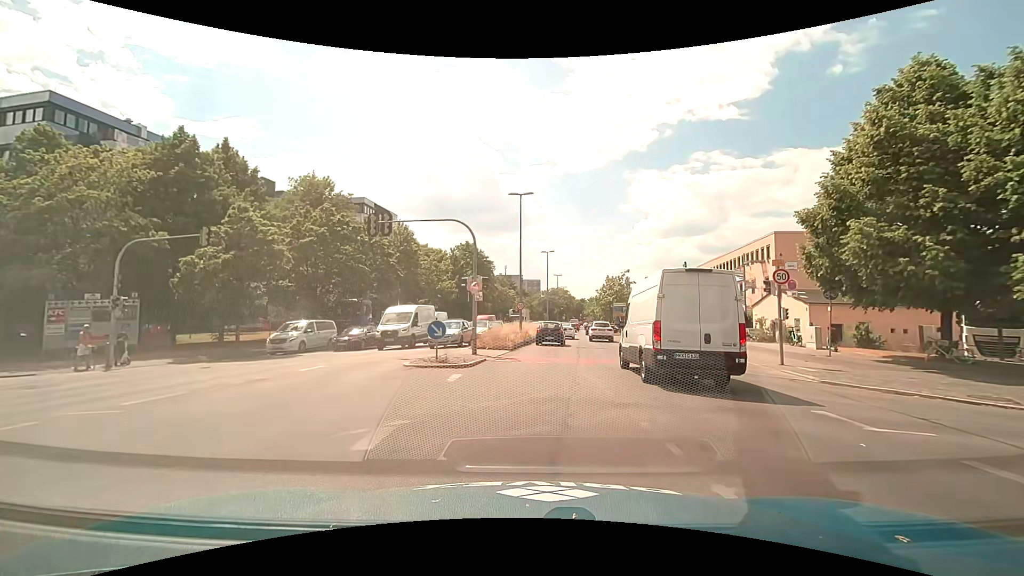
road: primary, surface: asphalt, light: Day
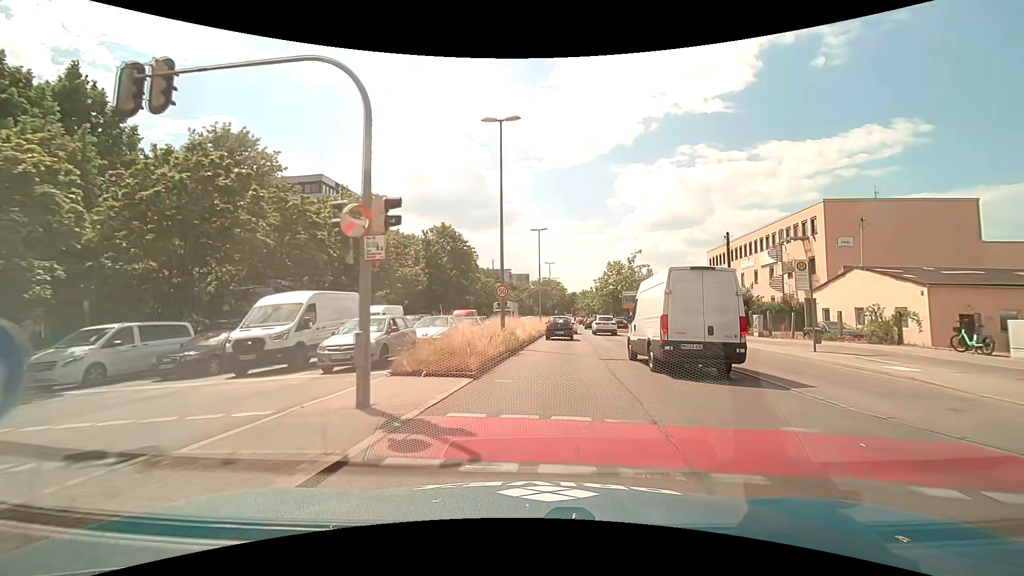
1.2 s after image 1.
(+0.1, +12.6) m; +1°
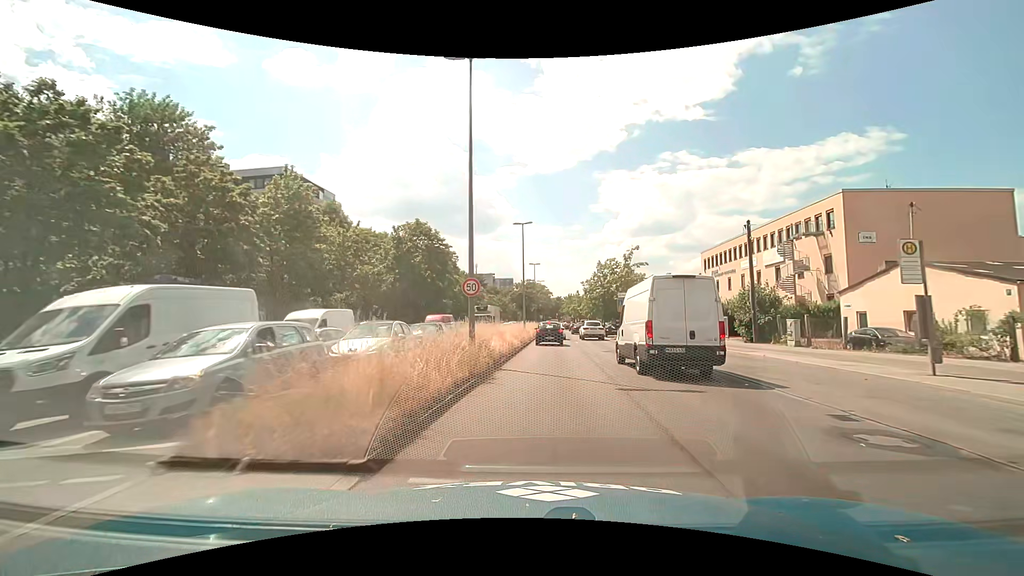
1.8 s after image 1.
(+0.1, +6.3) m; +2°
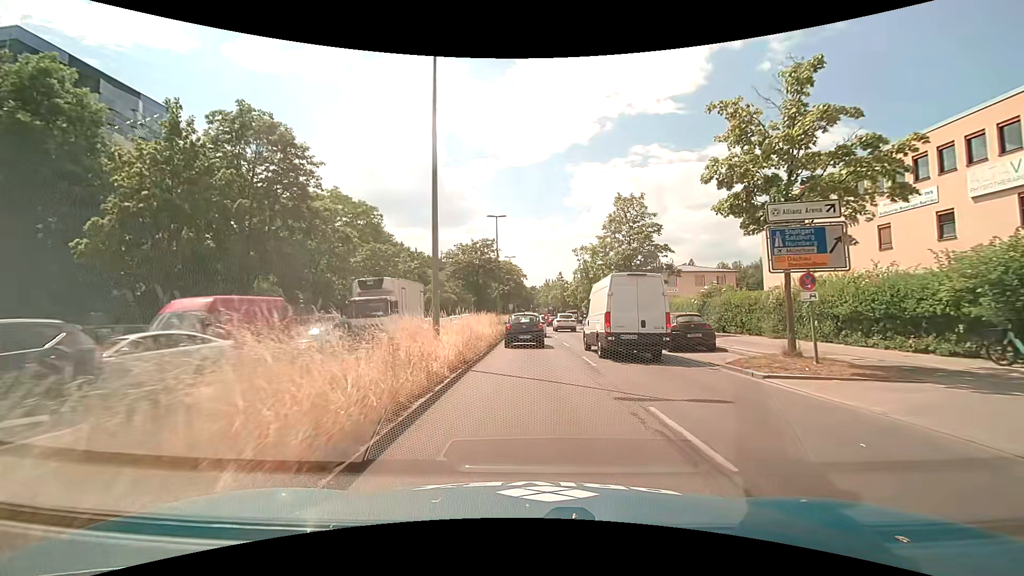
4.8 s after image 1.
(+1.3, +31.0) m; +3°
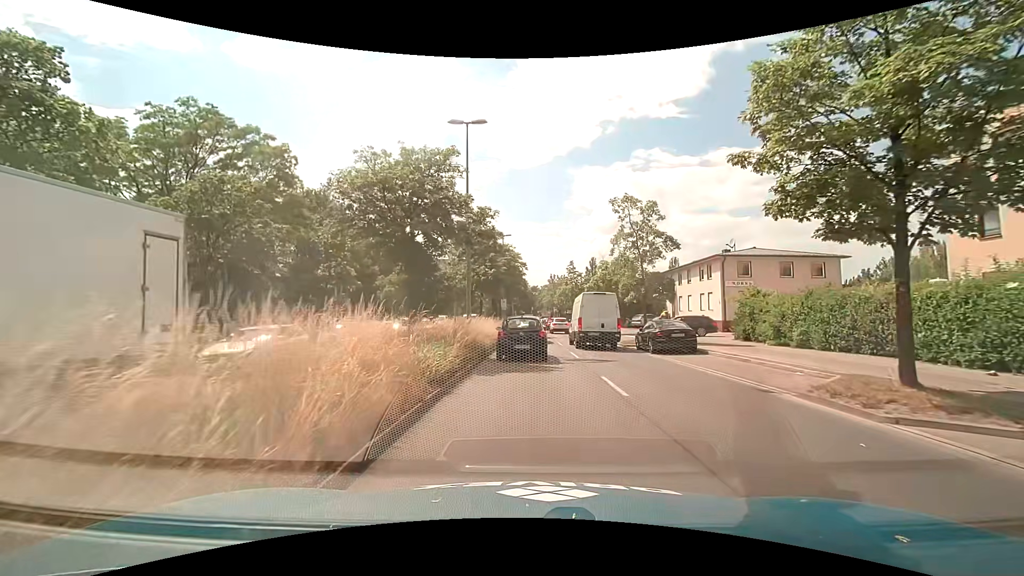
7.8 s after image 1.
(0.0, +22.3) m; 0°
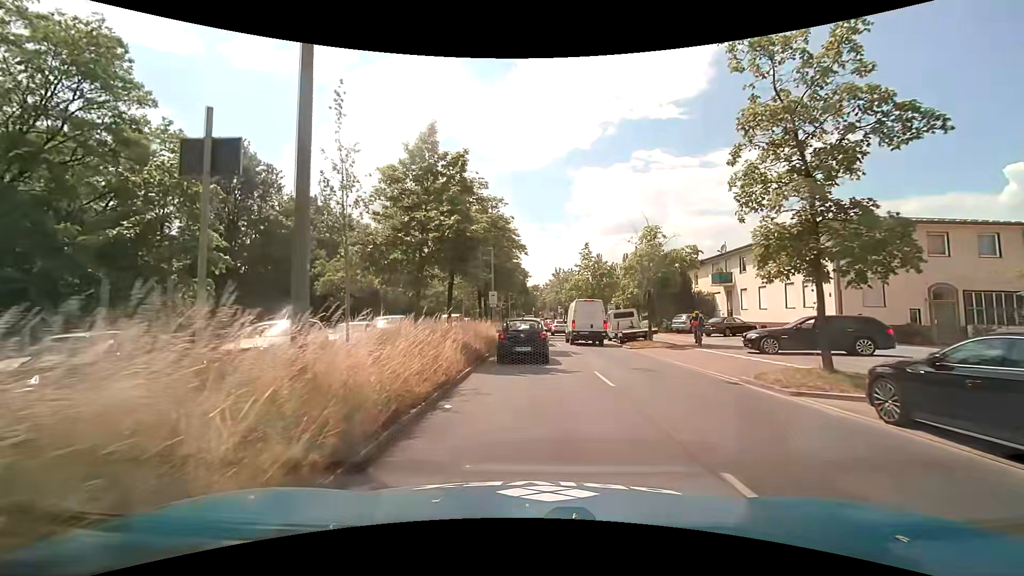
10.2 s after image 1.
(+0.1, +16.6) m; +1°
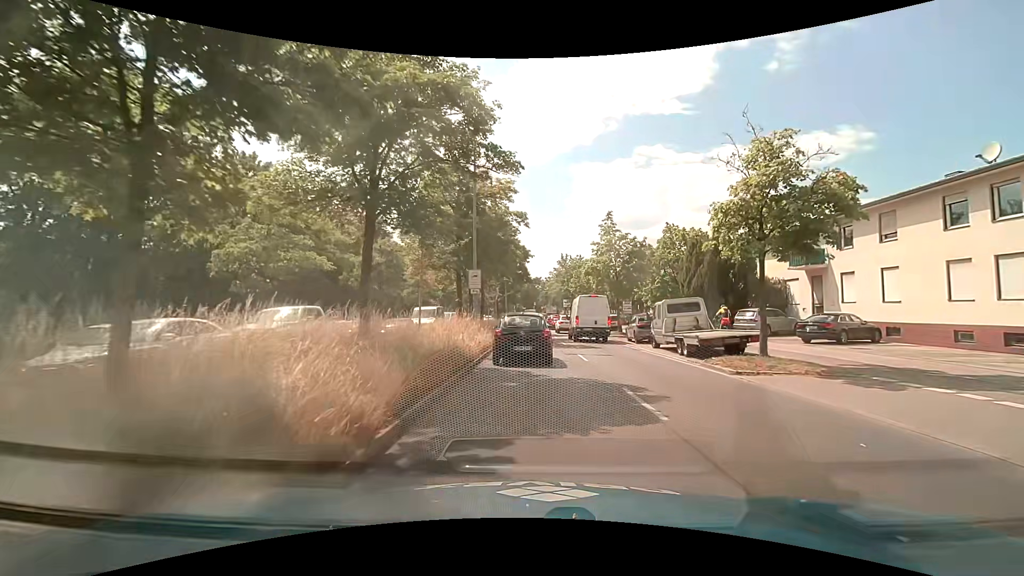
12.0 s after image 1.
(-0.2, +12.8) m; 0°
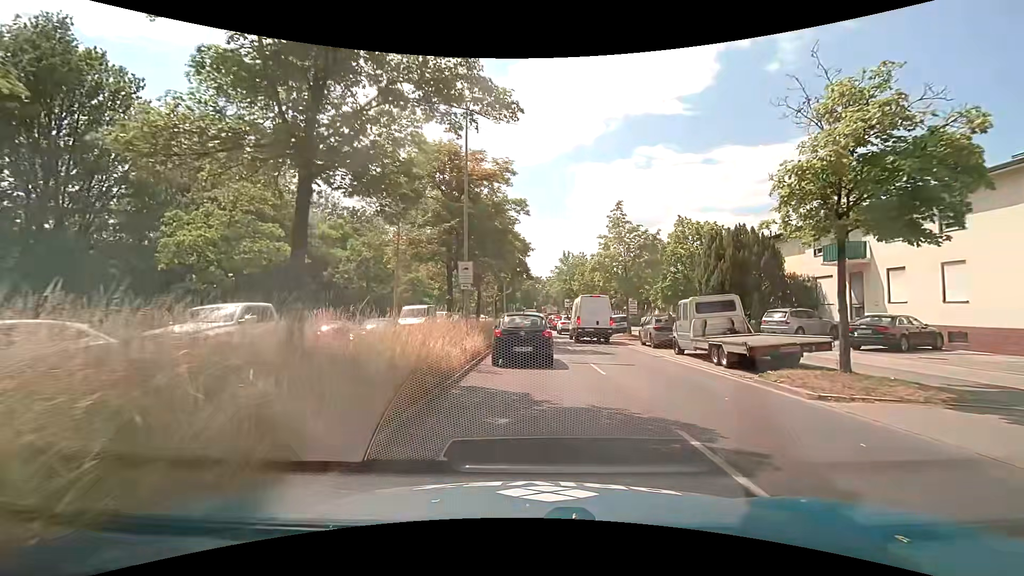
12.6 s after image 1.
(0.0, +3.5) m; -1°
(0, +10) (0, +20) (0, +30) (+1, +40) (+1, +50) (+1, +60) (+1, +70) (+1, +80) (+2, +90) (+3, +100) m
